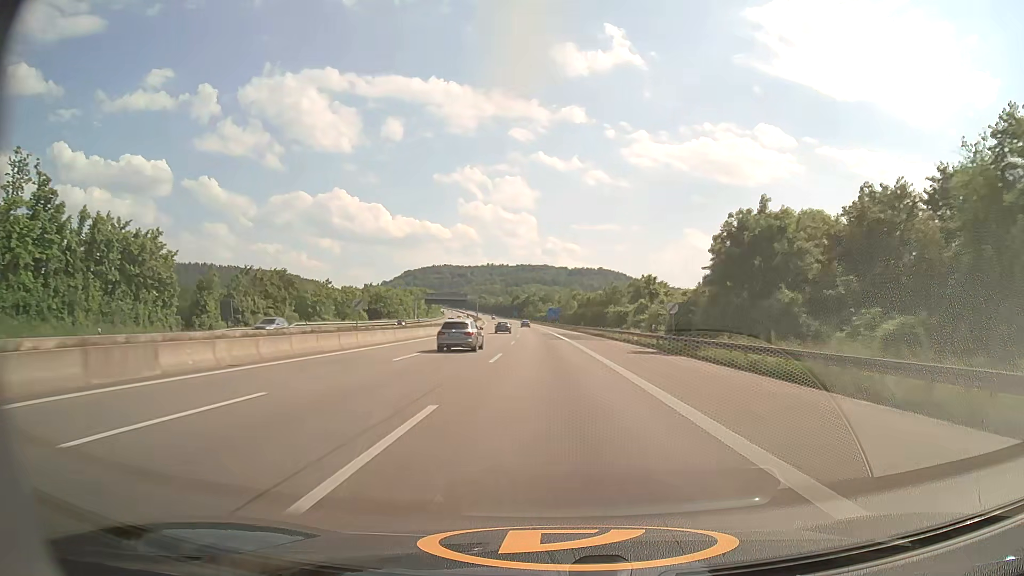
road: motorway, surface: asphalt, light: Day
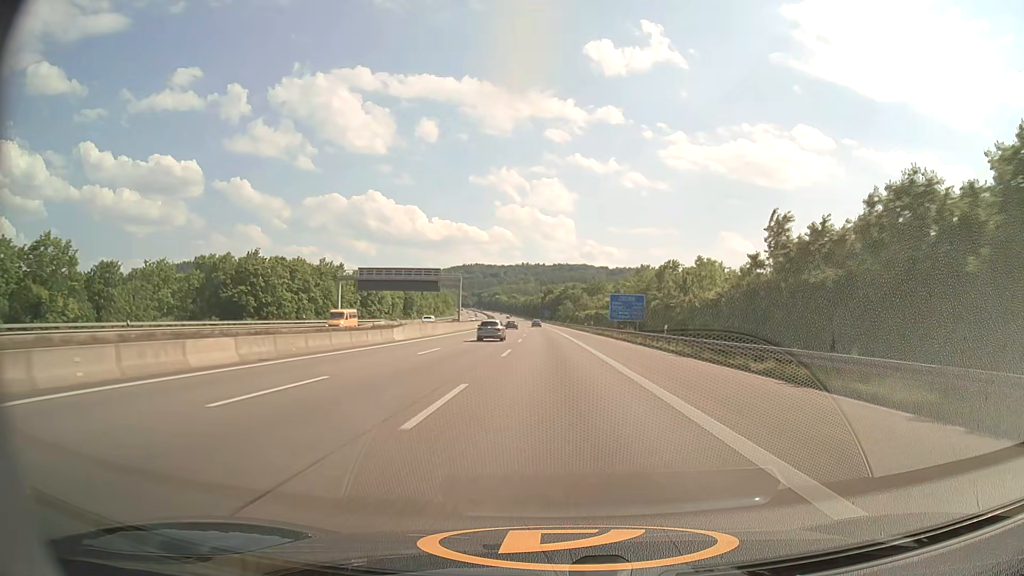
(-3.3, +104.2) m; -3°
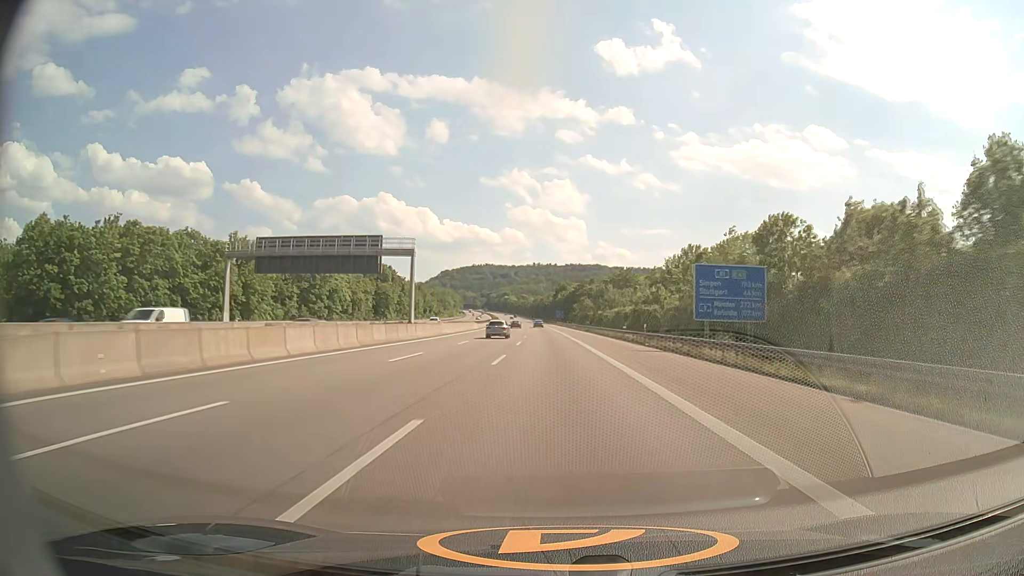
(-0.4, +41.3) m; -1°
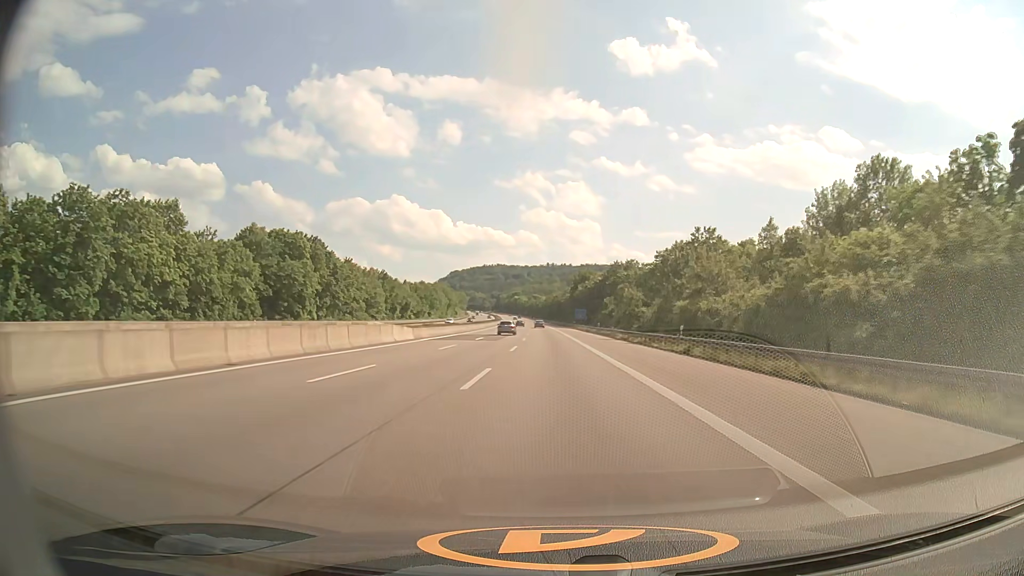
(-0.7, +61.7) m; -1°
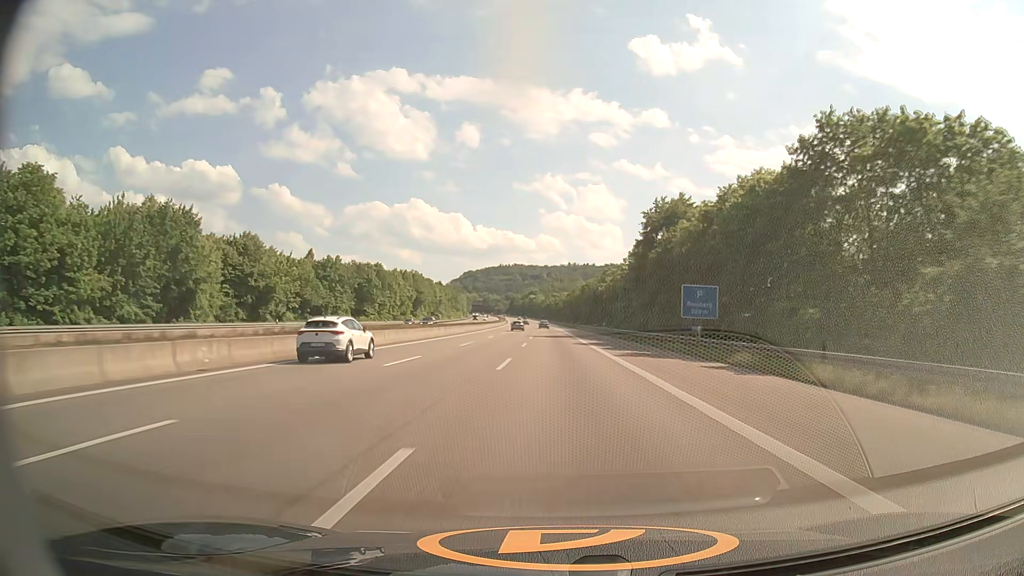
(-1.6, +102.3) m; -2°
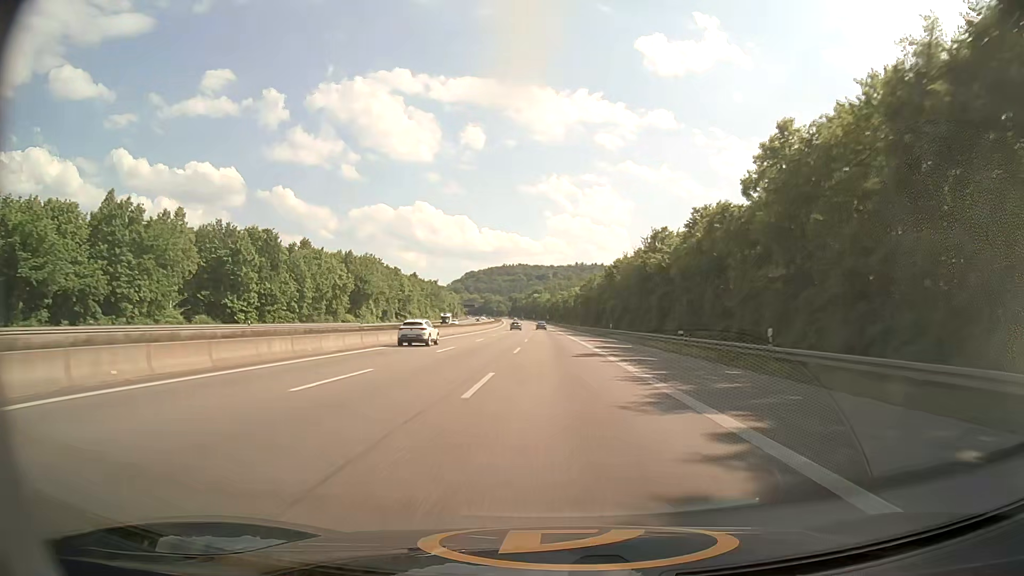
(-0.3, +61.0) m; 0°
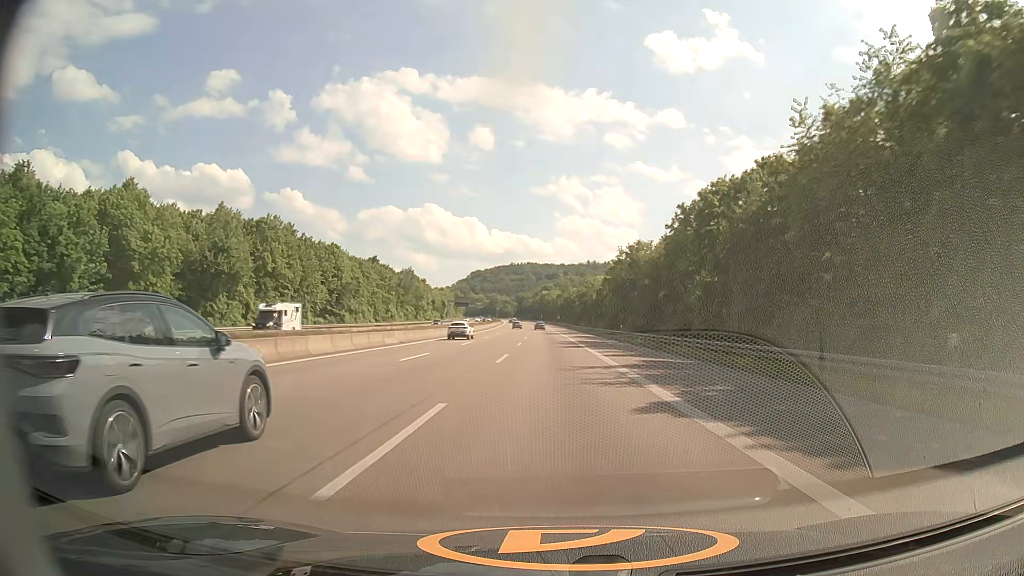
(-0.4, +60.7) m; -1°
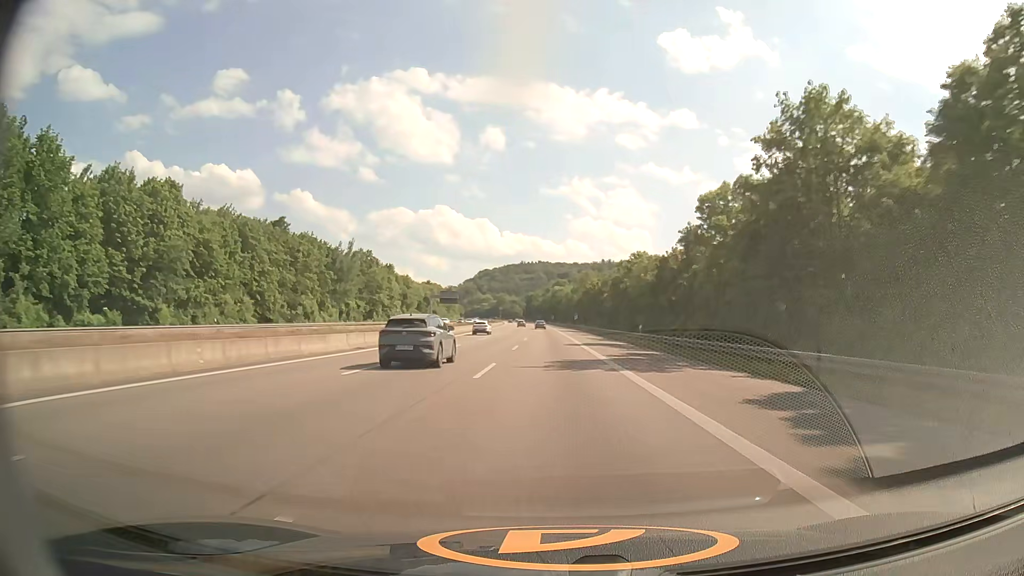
(-0.6, +60.9) m; -1°
(0, +10) (0, +20) (0, +30) (0, +40) (0, +50) (-1, +60) (-1, +70) (-1, +80) (-1, +90) (-1, +100) m
